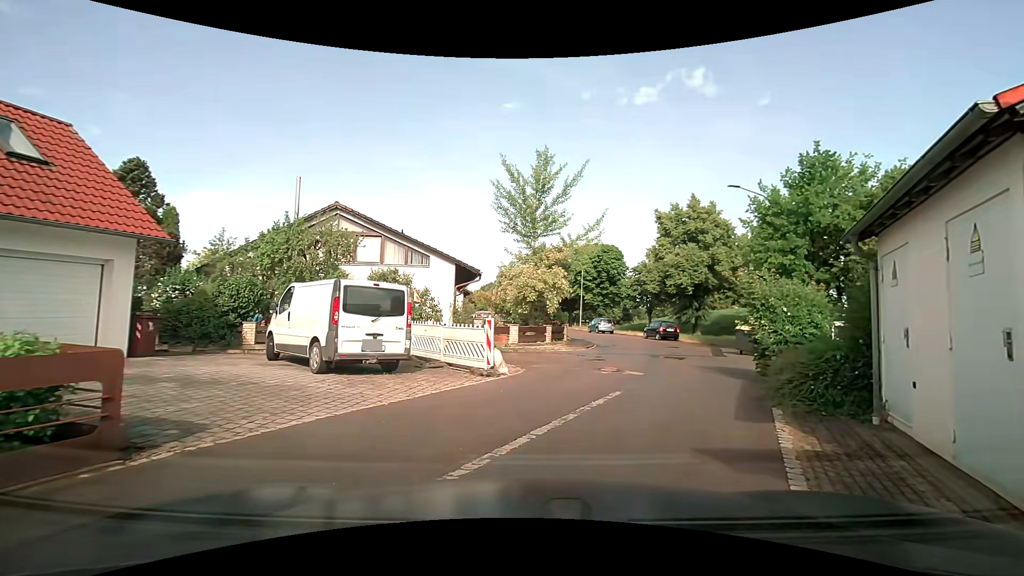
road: residential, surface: asphalt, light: Day
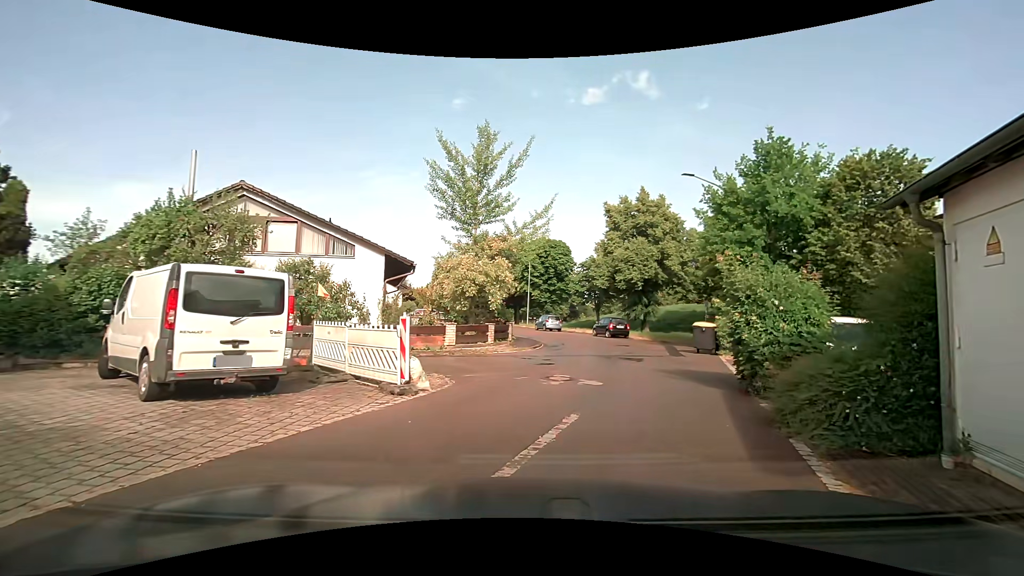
(+0.1, +2.7) m; +6°
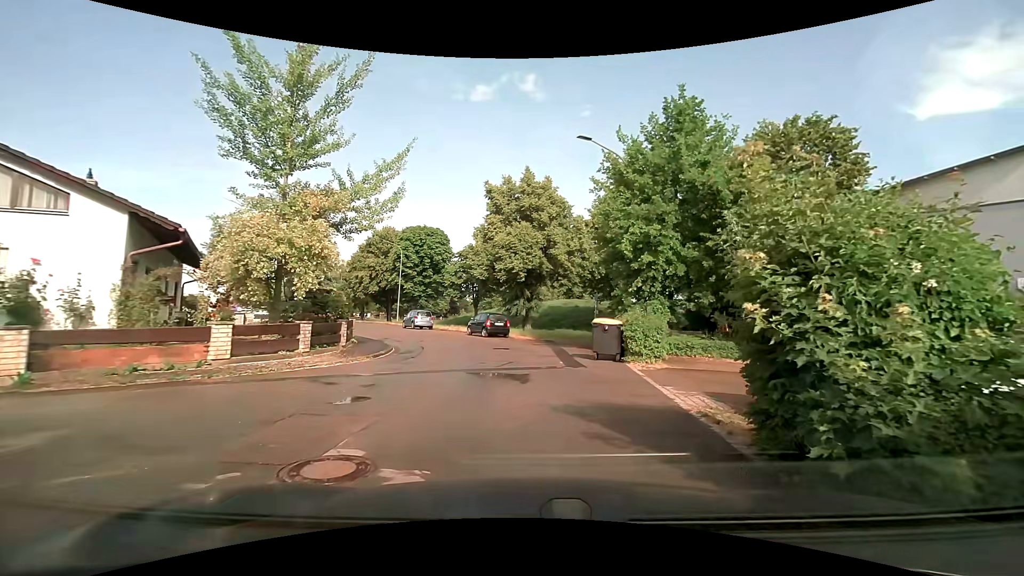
(+0.7, +6.7) m; +13°
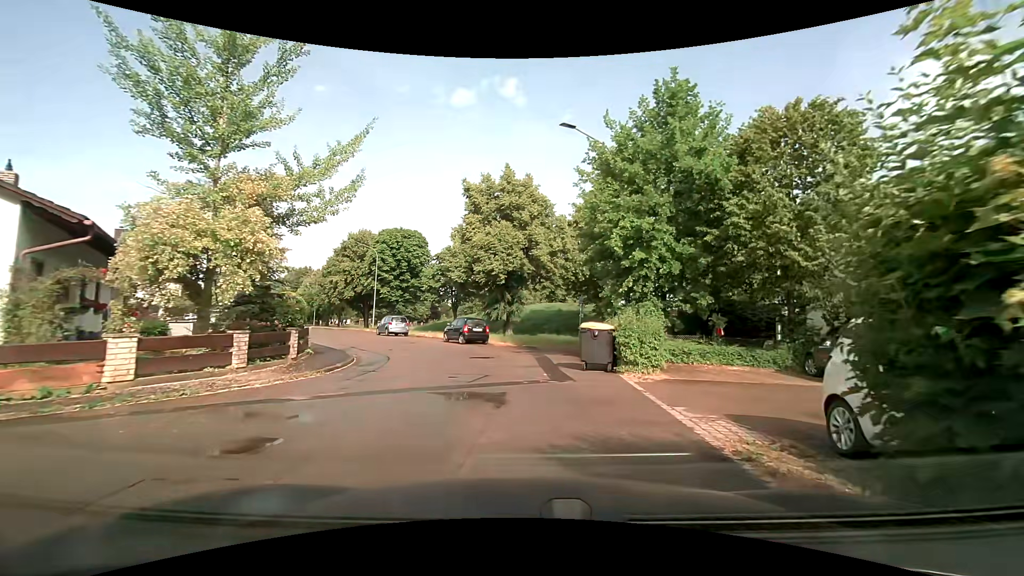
(0.0, +2.1) m; +3°
(0, +10) (-2, +20) (-6, +29) (-11, +37) (-16, +46) (-21, +54) (-27, +63) (-32, +72) (-37, +80) (-42, +89) m
